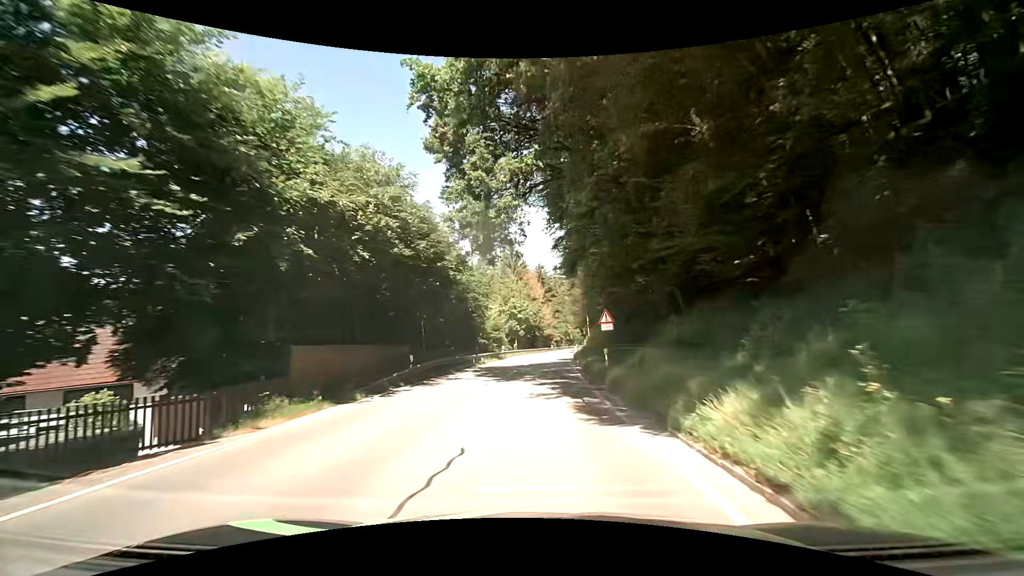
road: secondary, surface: asphalt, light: Day
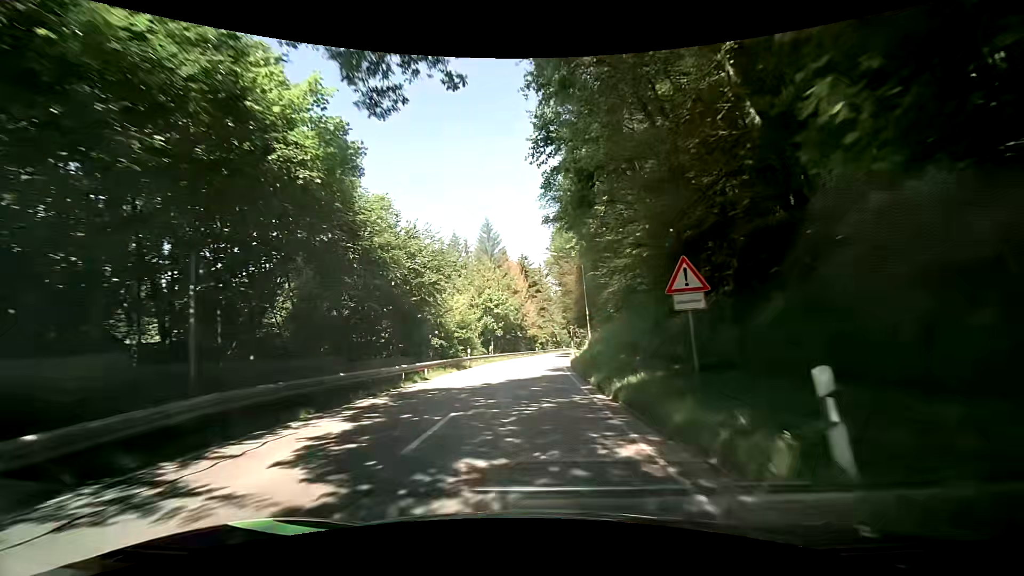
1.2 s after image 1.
(+0.2, +15.7) m; +2°
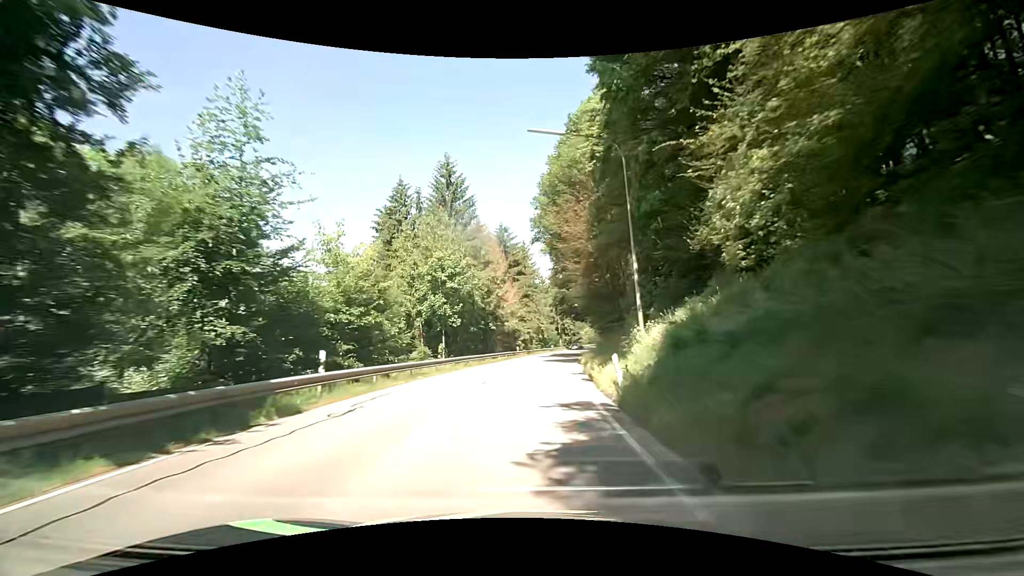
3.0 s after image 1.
(+0.4, +23.7) m; +2°
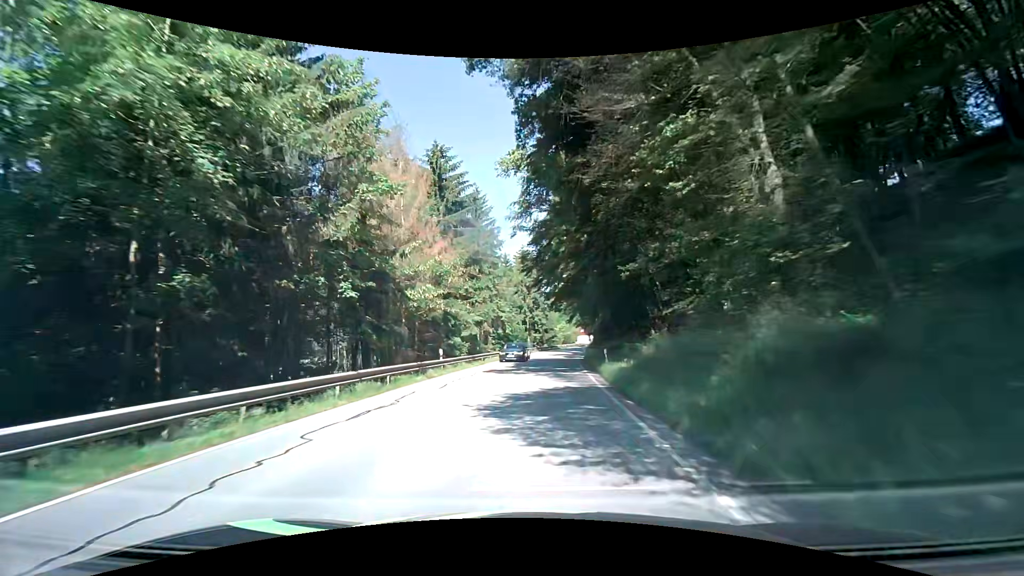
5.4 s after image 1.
(+1.2, +31.5) m; +4°
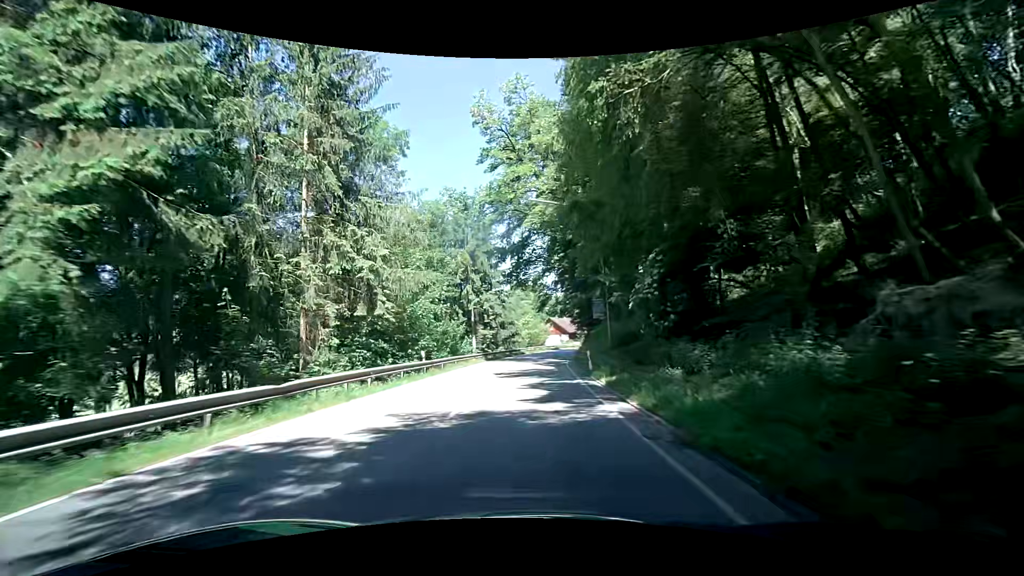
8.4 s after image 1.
(+2.0, +36.2) m; +6°
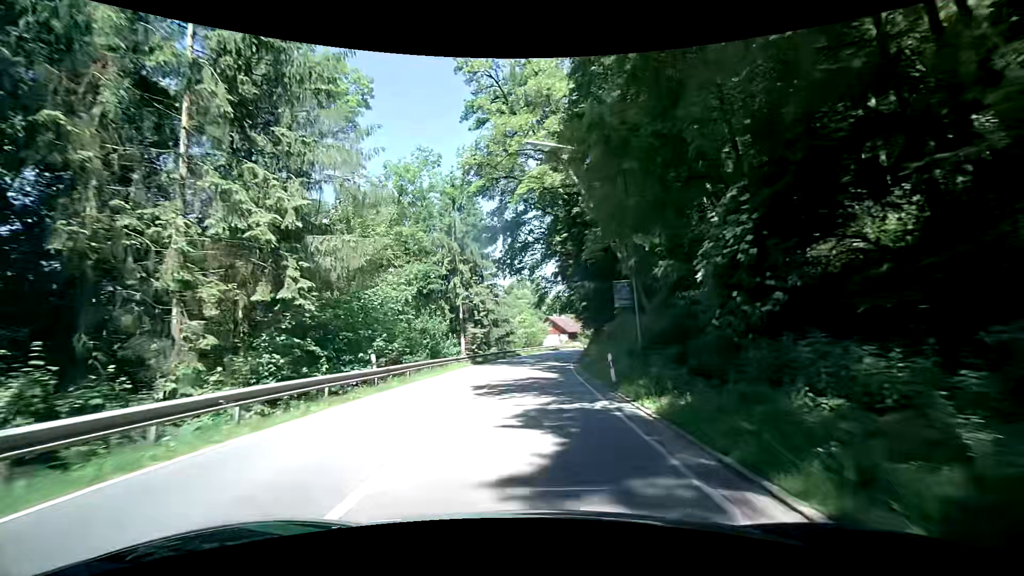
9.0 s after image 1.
(+0.1, +7.3) m; 0°
(0, +10) (0, +20) (+1, +30) (+1, +40) (+3, +50) (+5, +60) (+7, +69) (+11, +79) (+14, +88) (+19, +97) m
